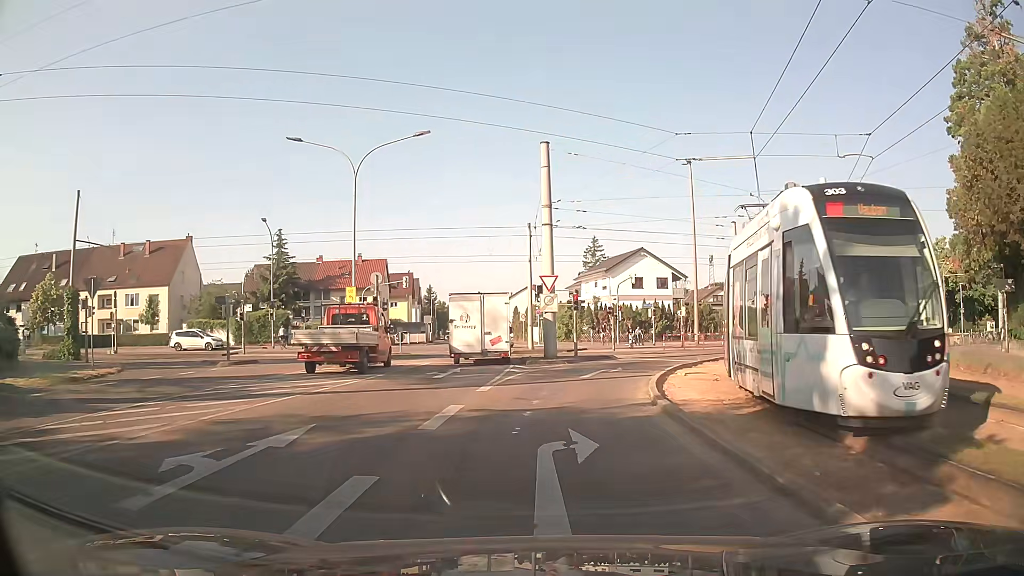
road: residential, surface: asphalt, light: Day
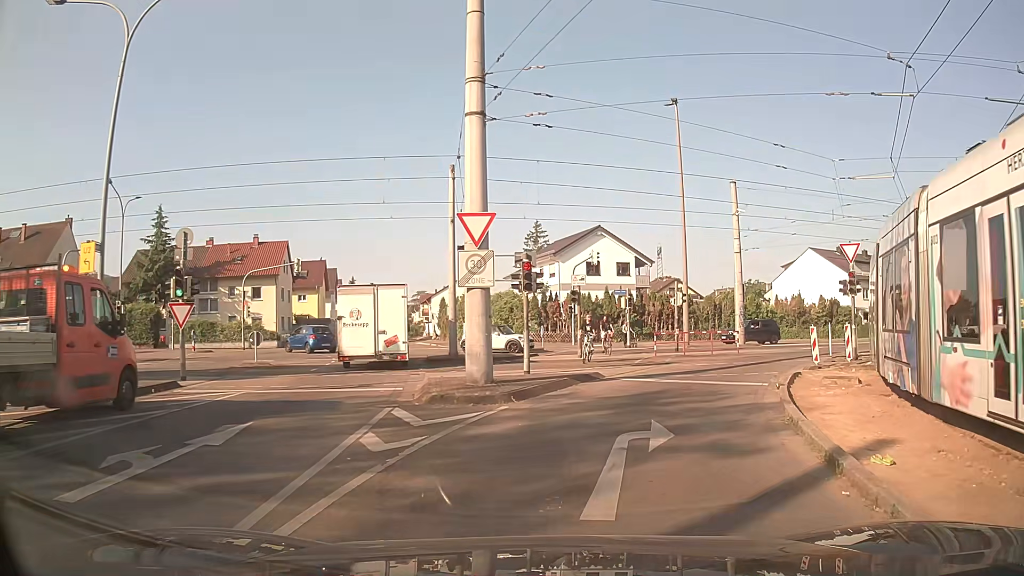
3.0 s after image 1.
(+0.3, +14.7) m; +4°
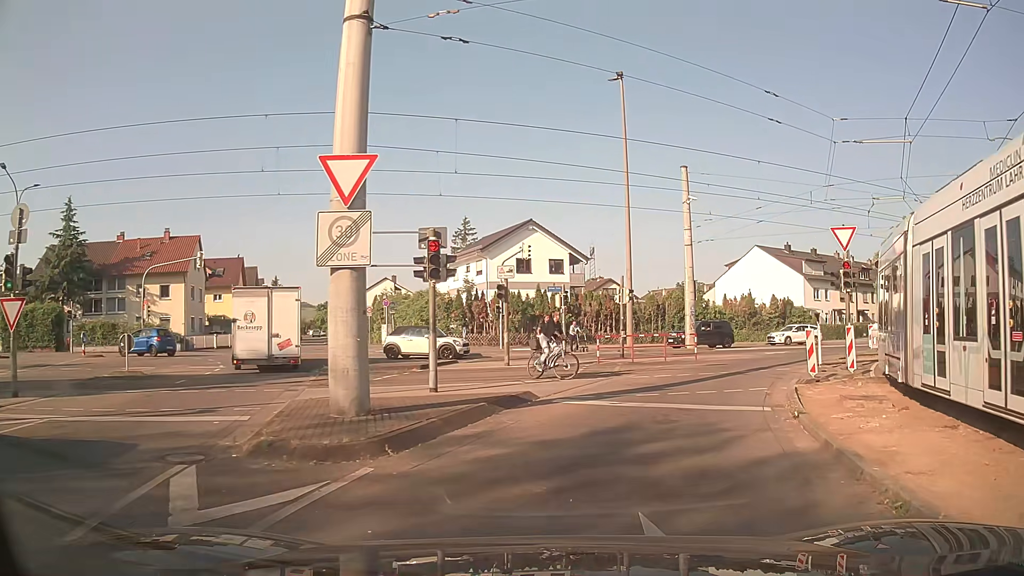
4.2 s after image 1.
(+0.3, +4.7) m; +8°
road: tertiary_link
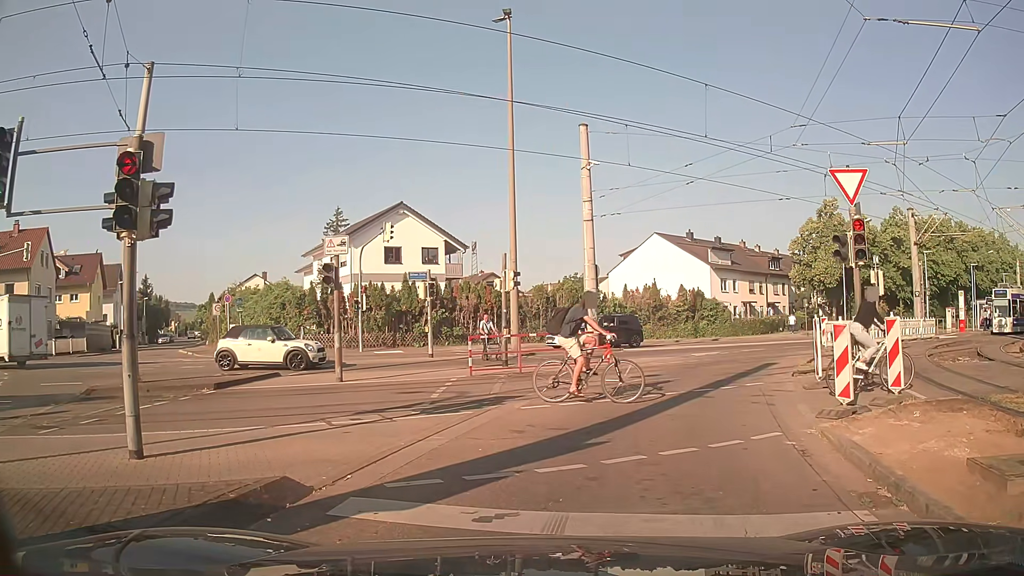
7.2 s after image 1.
(+0.6, +7.0) m; +11°
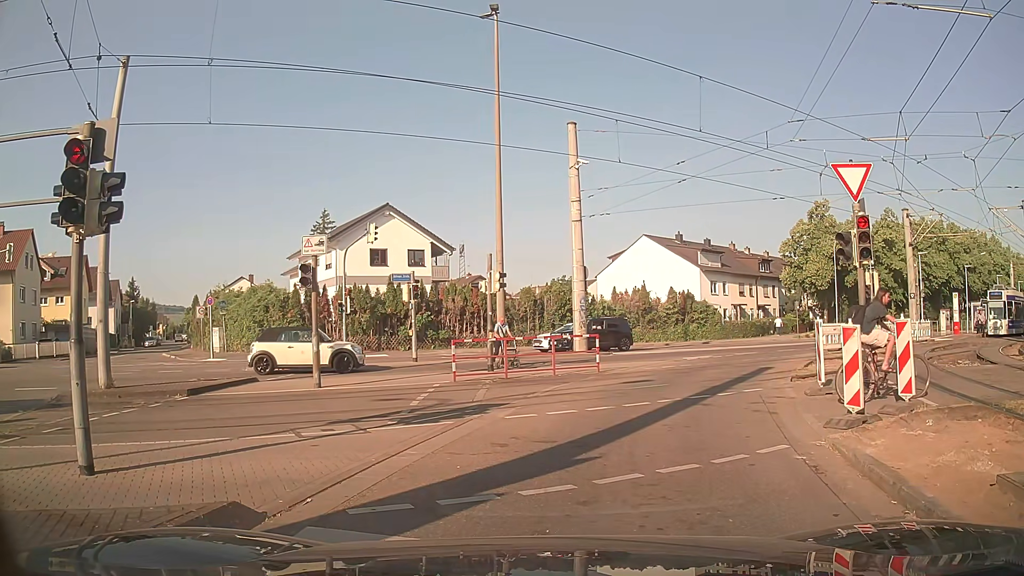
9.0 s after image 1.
(0.0, +0.7) m; 0°
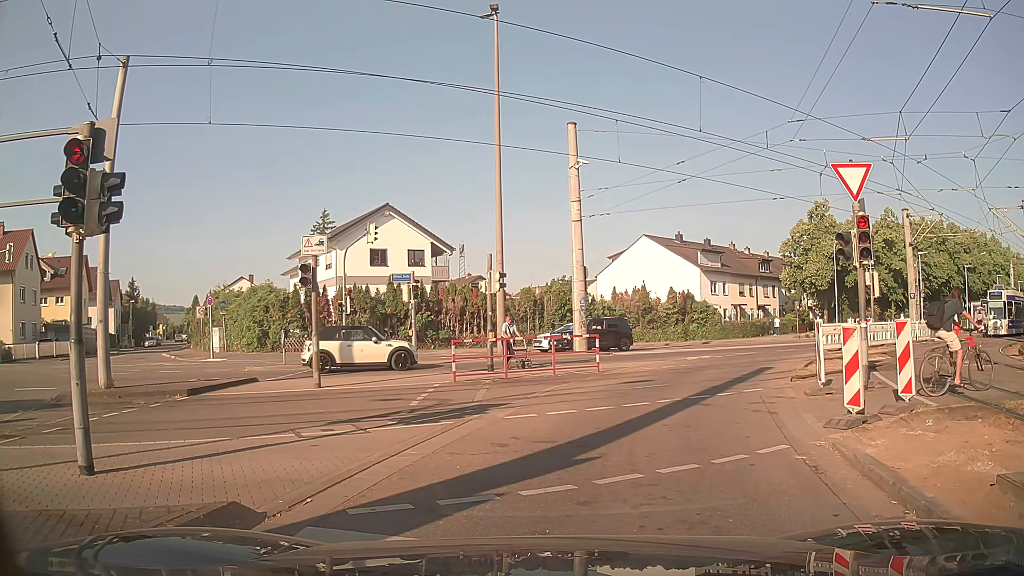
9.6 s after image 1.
(0.0, 0.0) m; 0°
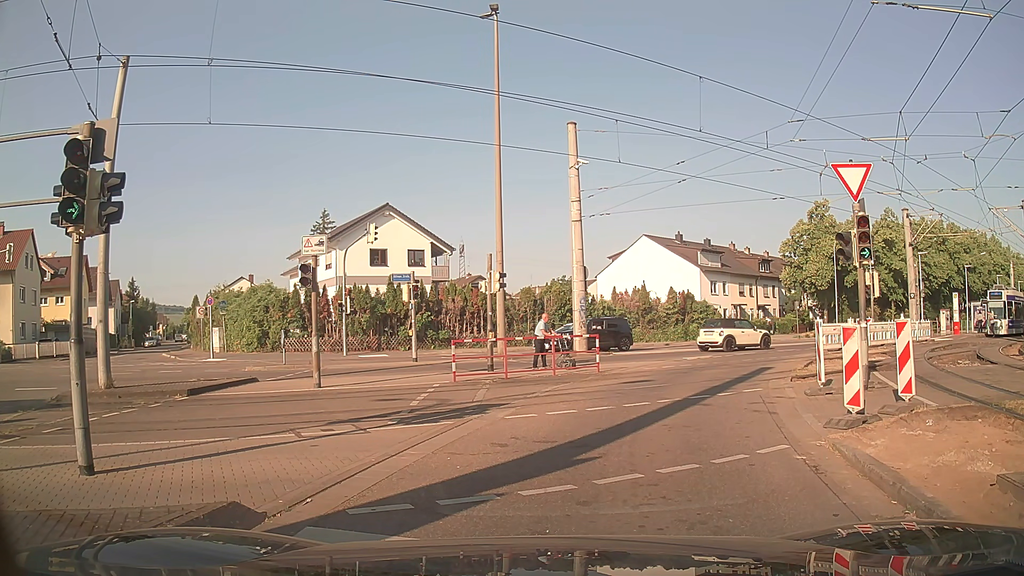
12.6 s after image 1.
(0.0, 0.0) m; 0°
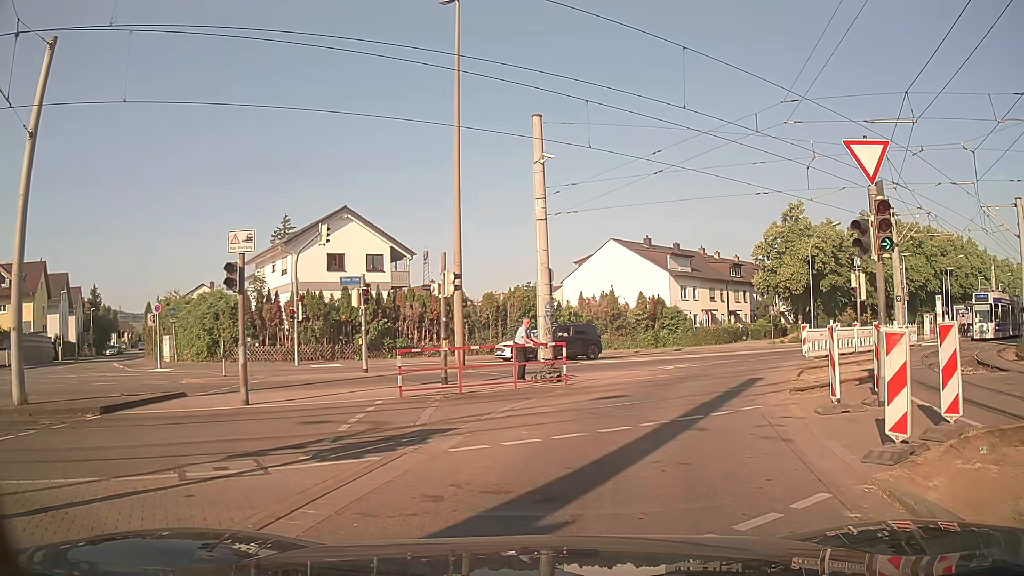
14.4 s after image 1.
(0.0, +2.4) m; +2°
(+1, +10) (+4, +19) (+9, +28) (+16, +36) (+23, +42) (+31, +48) (+39, +55) (+47, +61) (+55, +67) (+63, +73) m
